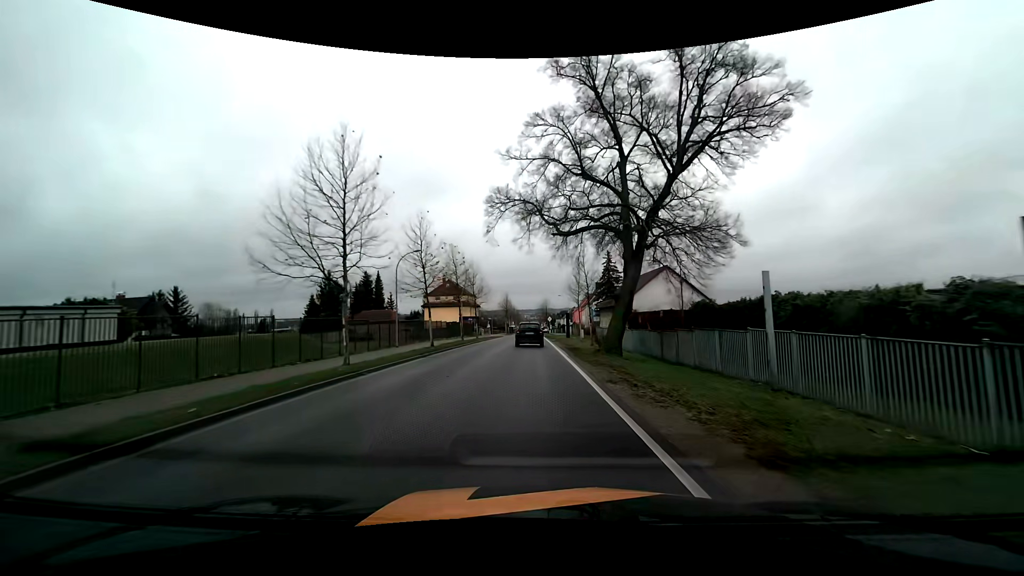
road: tertiary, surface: asphalt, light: Day
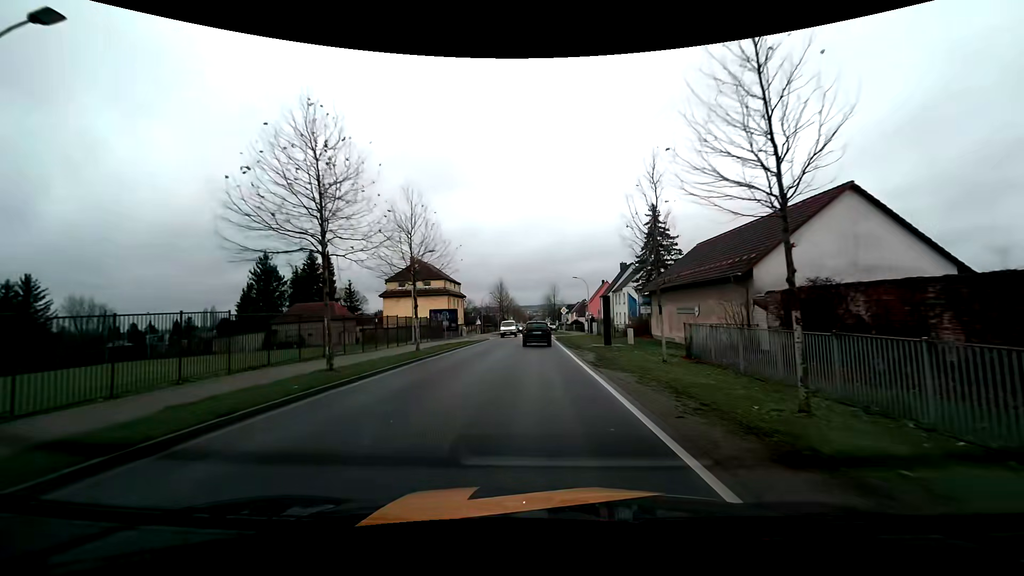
(-0.2, +30.7) m; 0°
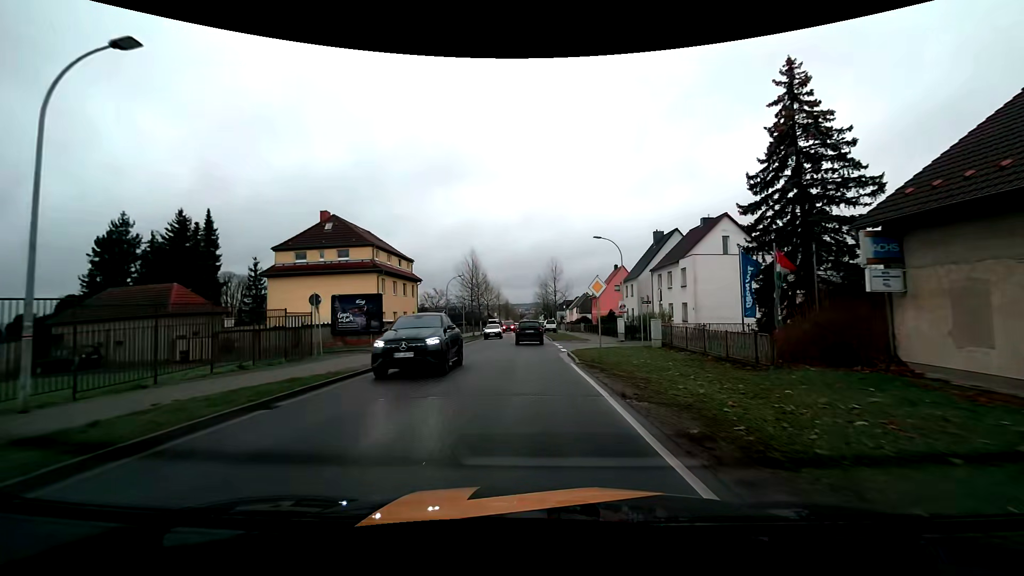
(0.0, +30.4) m; 0°
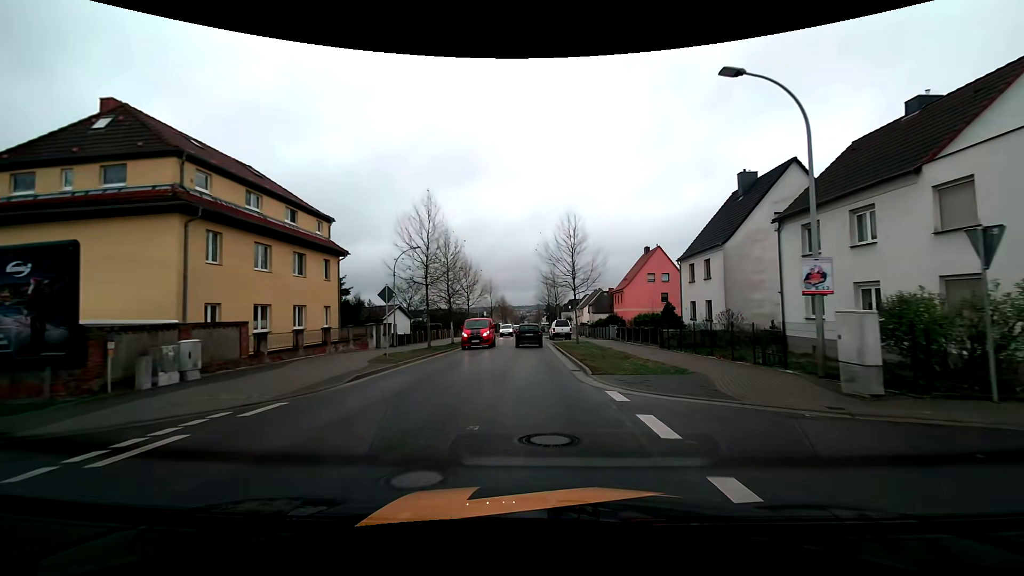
(-0.1, +24.7) m; 0°
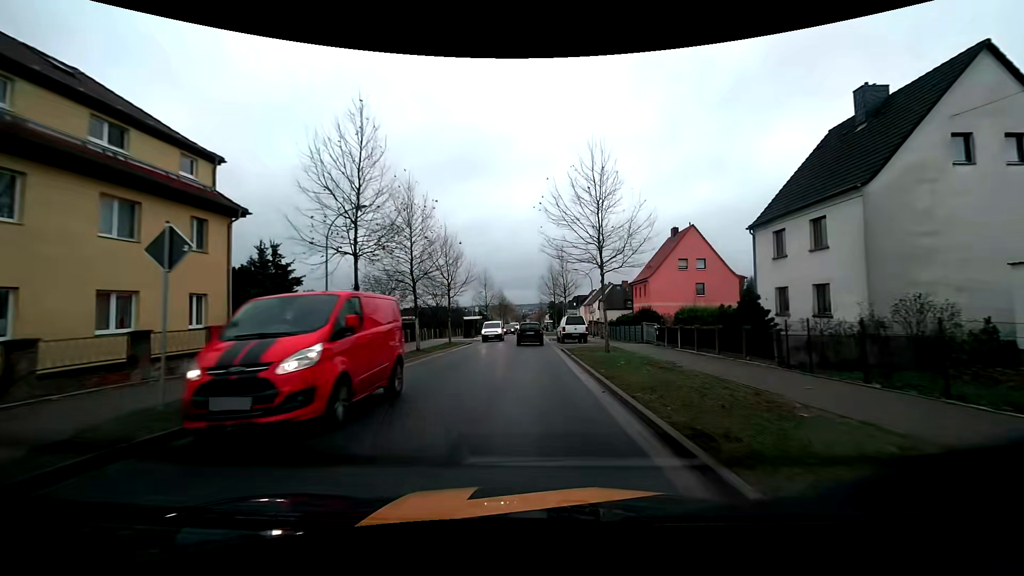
(-0.1, +12.9) m; 0°
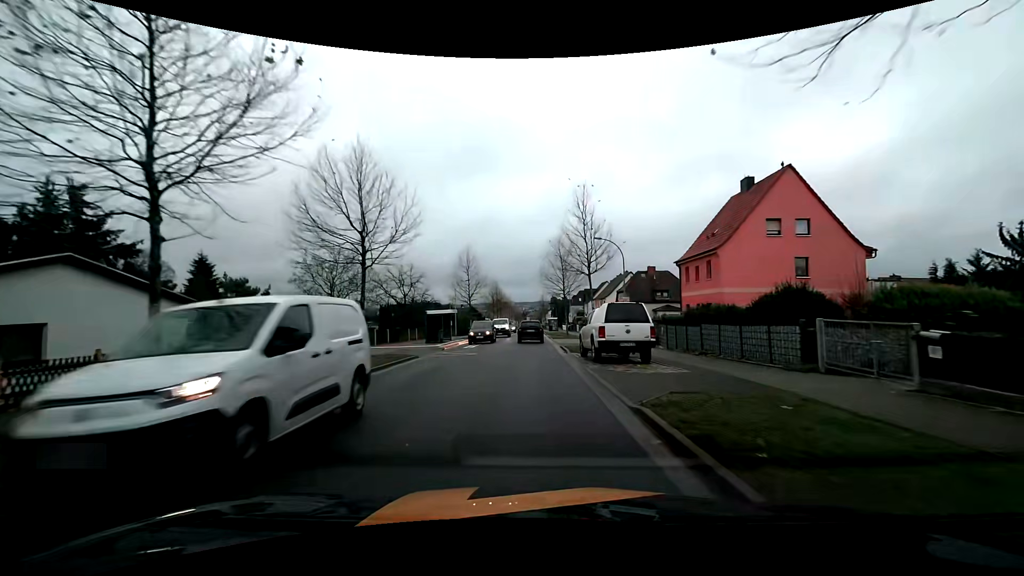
(0.0, +19.5) m; 0°
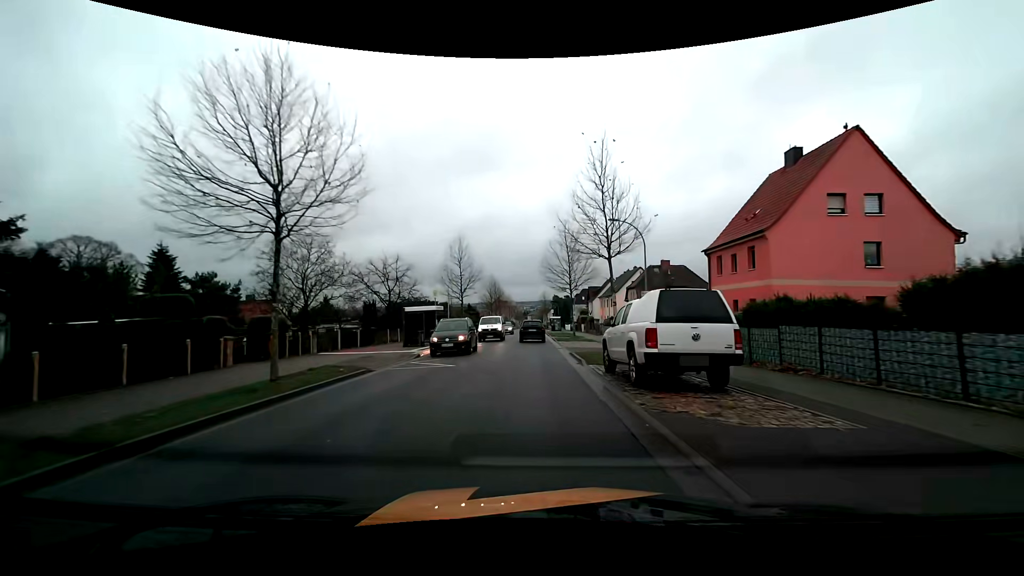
(0.0, +6.5) m; +1°
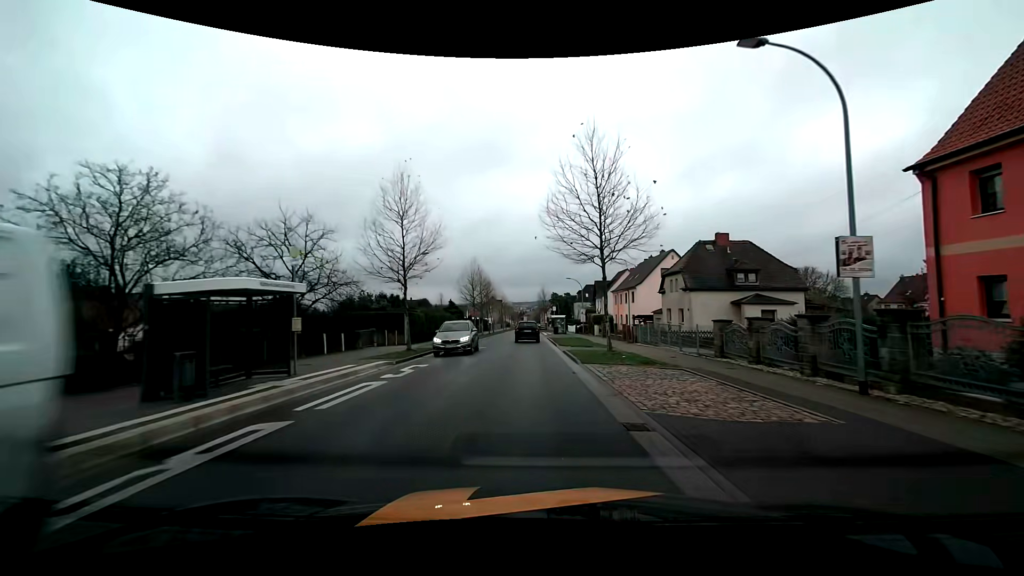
(-0.2, +19.5) m; 0°
(0, +10) (0, +20) (0, +30) (0, +40) (0, +50) (-1, +60) (-1, +70) (-1, +80) (-1, +90) (-1, +100) m
